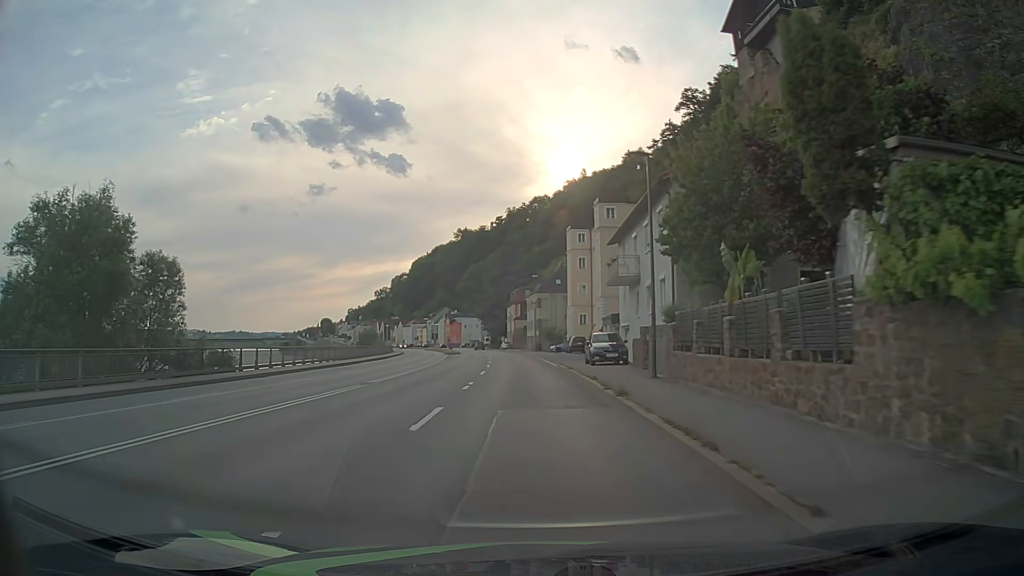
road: primary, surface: asphalt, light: Day
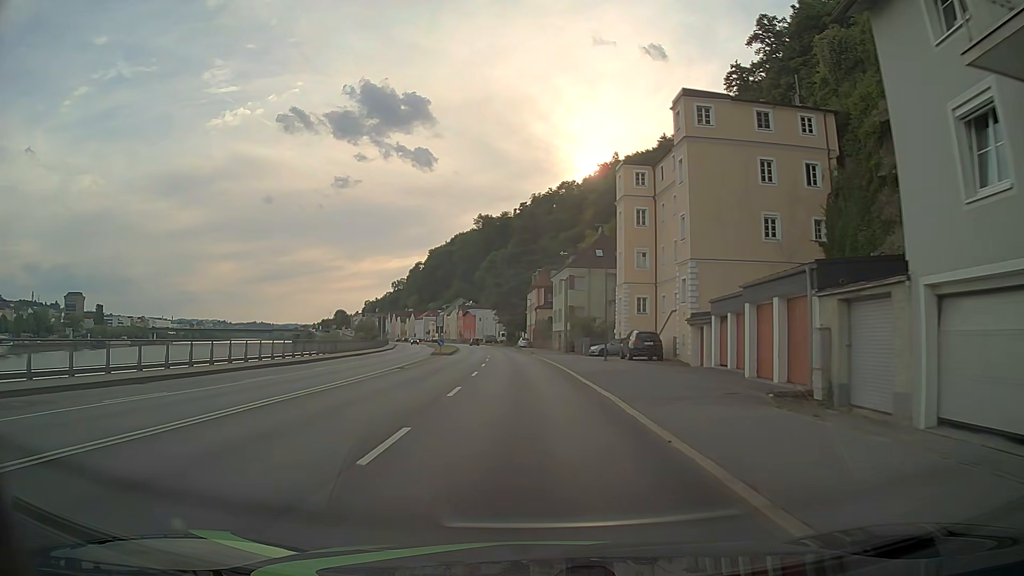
(-0.3, +30.4) m; -2°
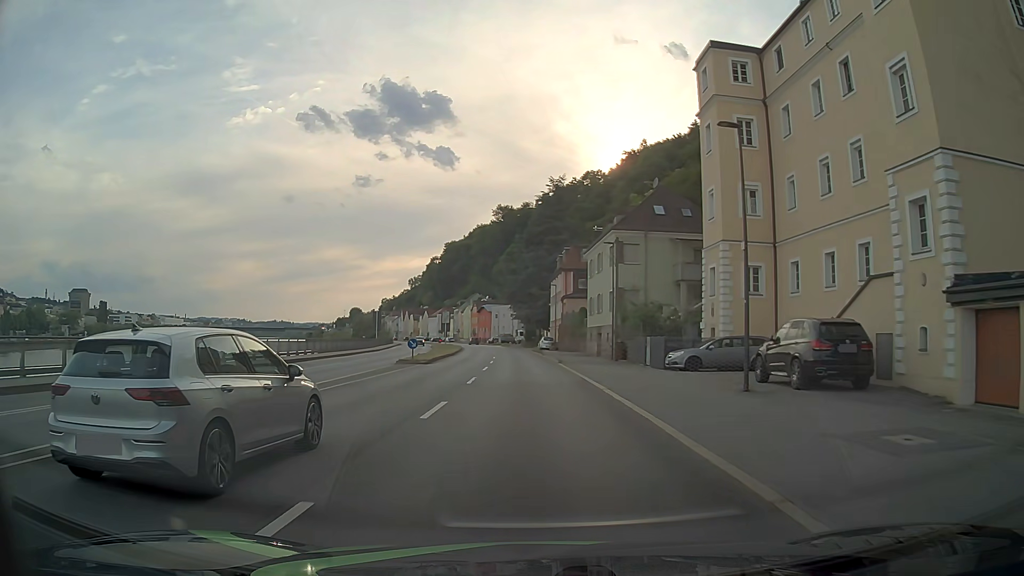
(-0.2, +22.9) m; -2°
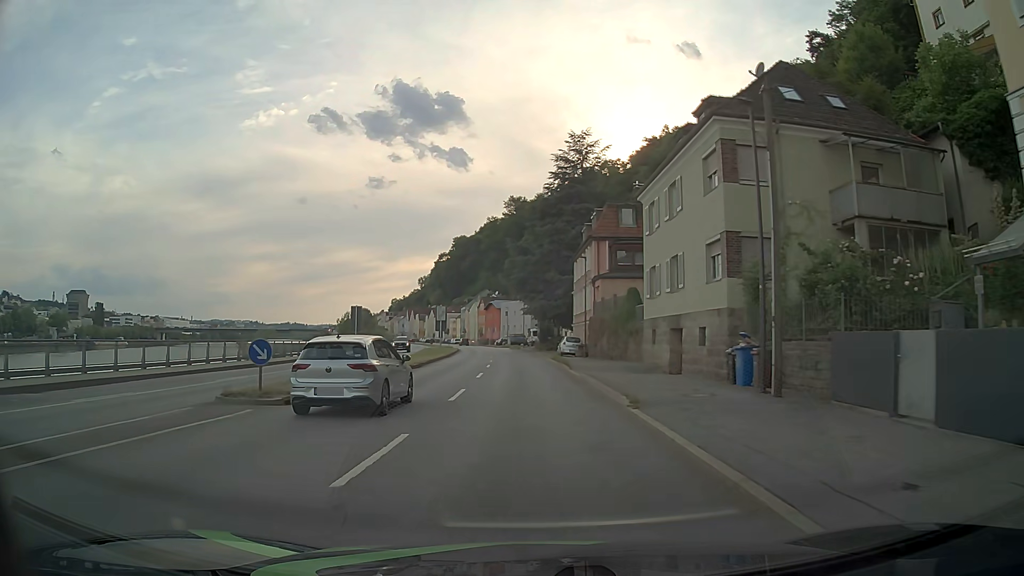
(-0.2, +22.9) m; -1°
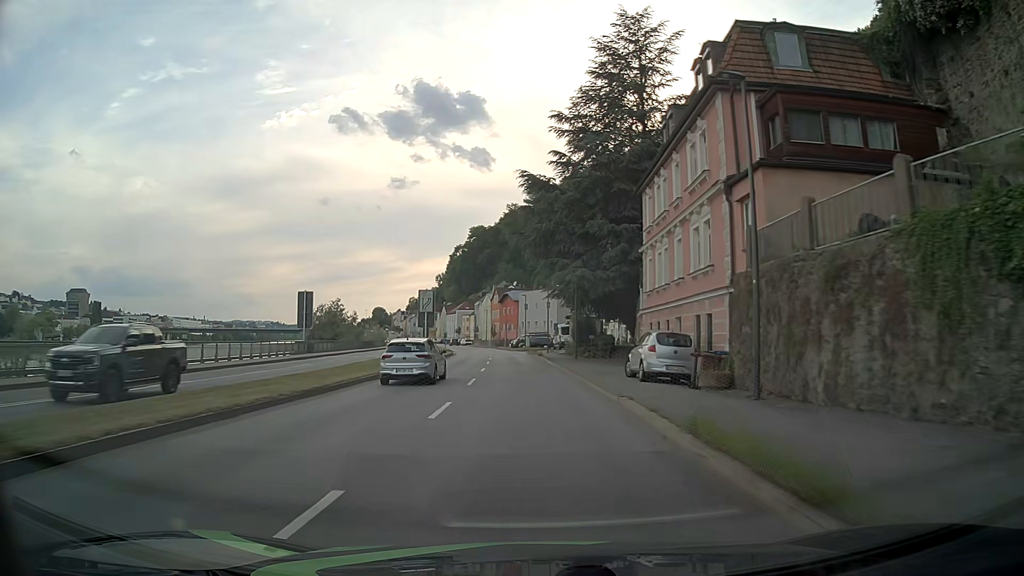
(-0.7, +30.6) m; -2°
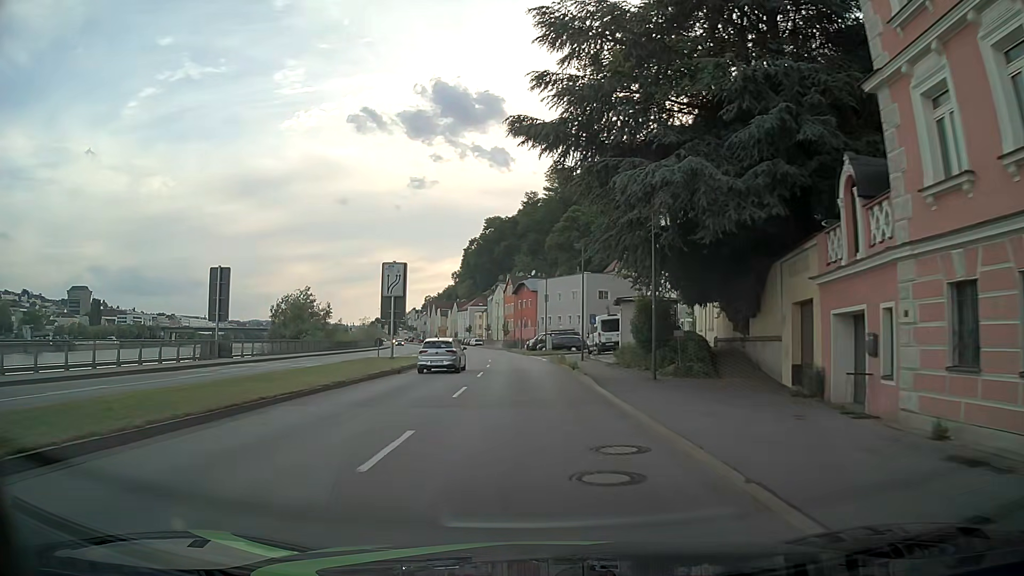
(-0.3, +23.0) m; -2°
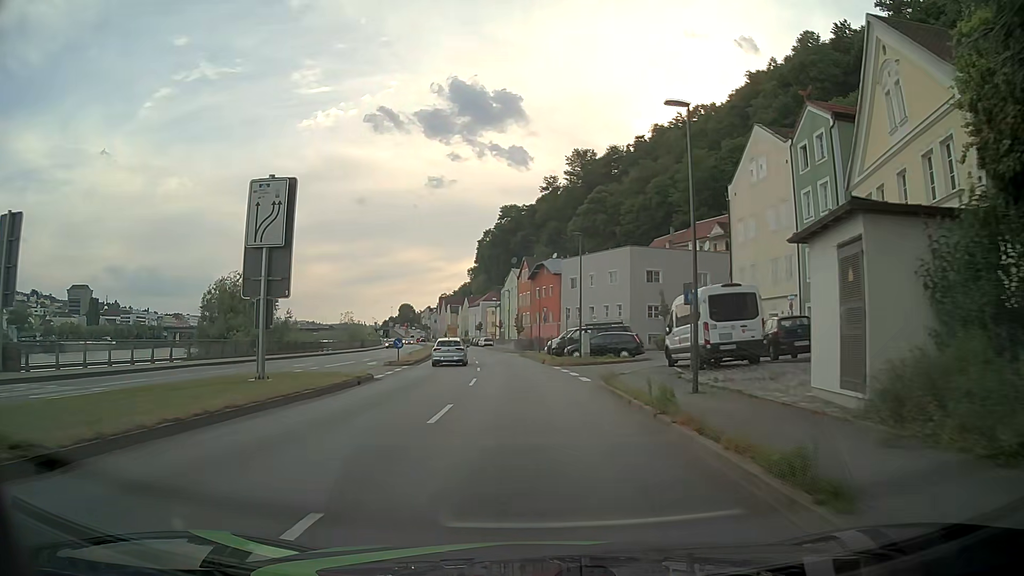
(-0.3, +23.0) m; -1°
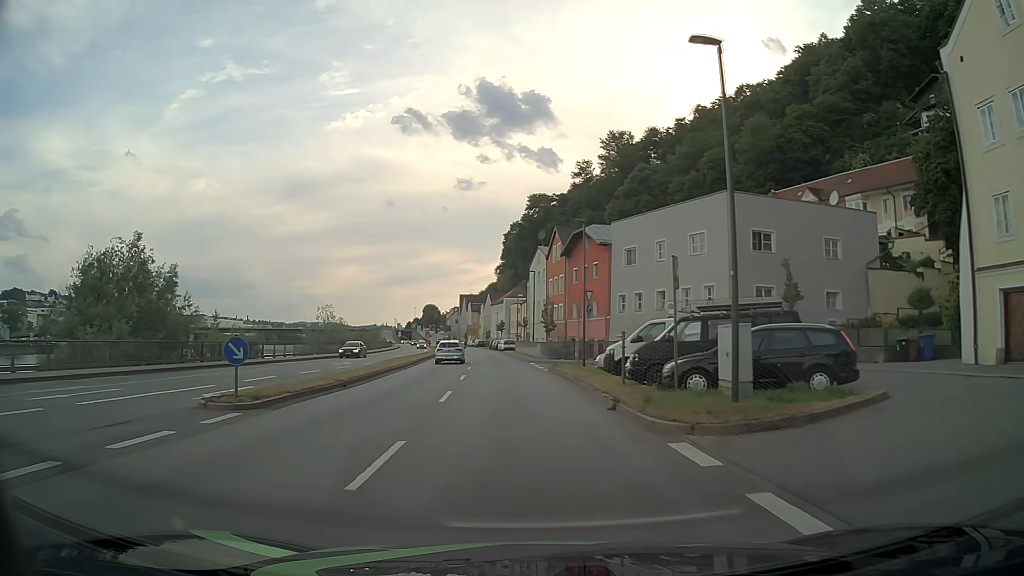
(-0.5, +23.0) m; -3°
(0, +10) (-1, +20) (-1, +30) (-2, +40) (-3, +50) (-4, +60) (-5, +70) (-6, +80) (-7, +90) (-8, +100) m
